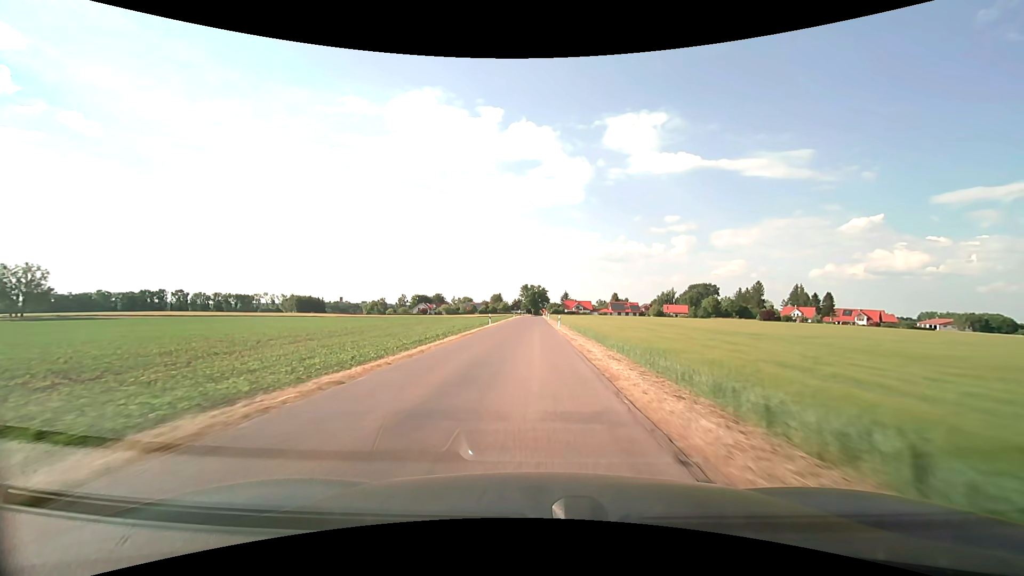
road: unclassified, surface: asphalt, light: Day
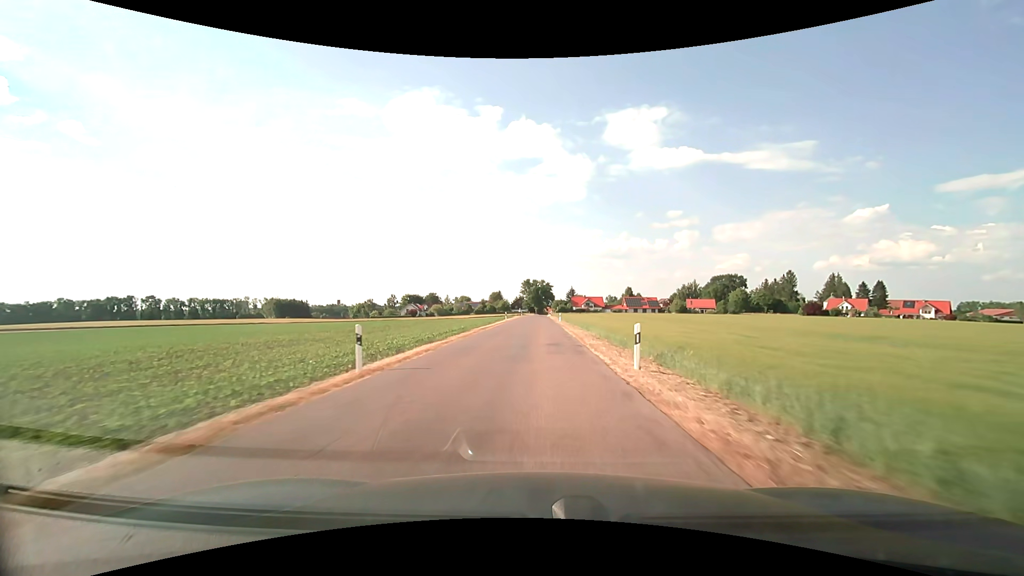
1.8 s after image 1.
(-0.2, +34.9) m; 0°
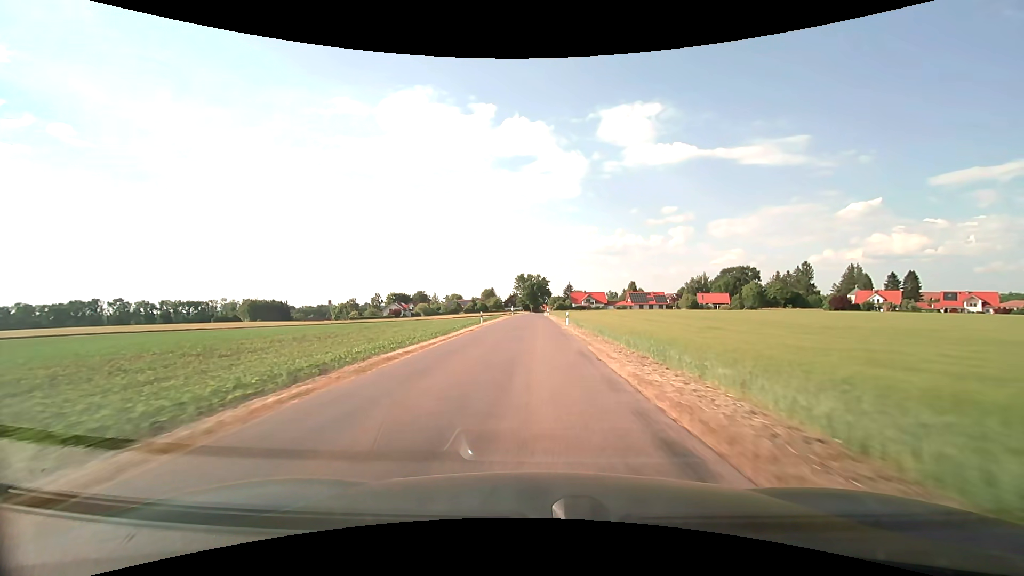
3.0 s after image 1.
(+0.1, +22.9) m; +1°
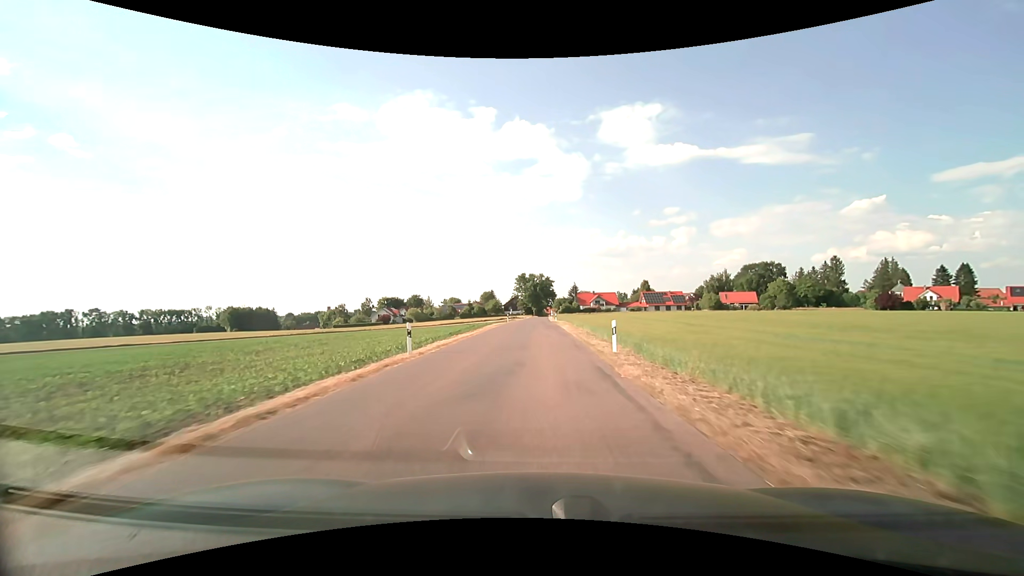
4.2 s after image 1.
(-0.1, +22.6) m; 0°
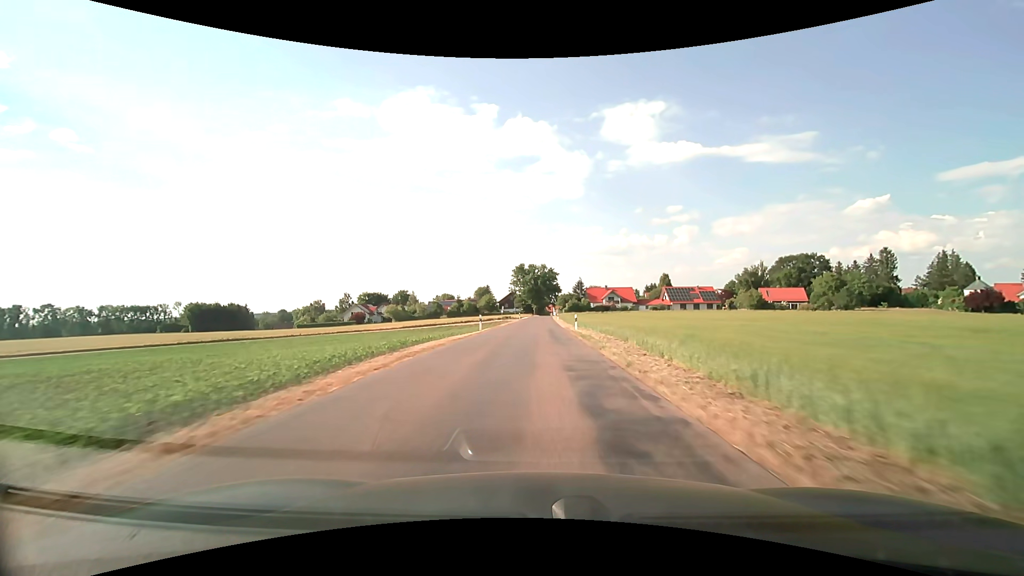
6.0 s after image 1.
(-0.1, +32.8) m; 0°
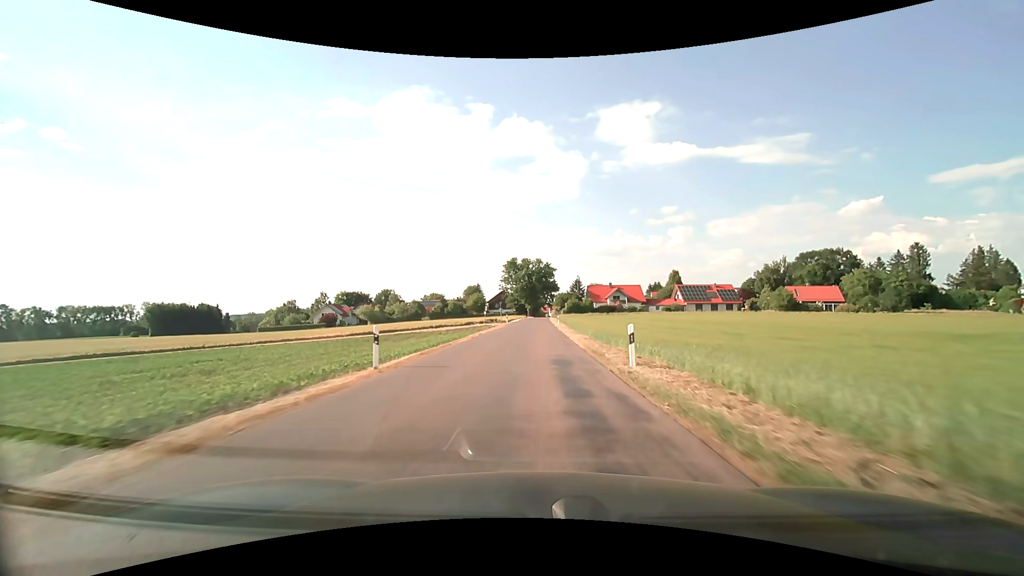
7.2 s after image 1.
(+0.1, +20.9) m; 0°
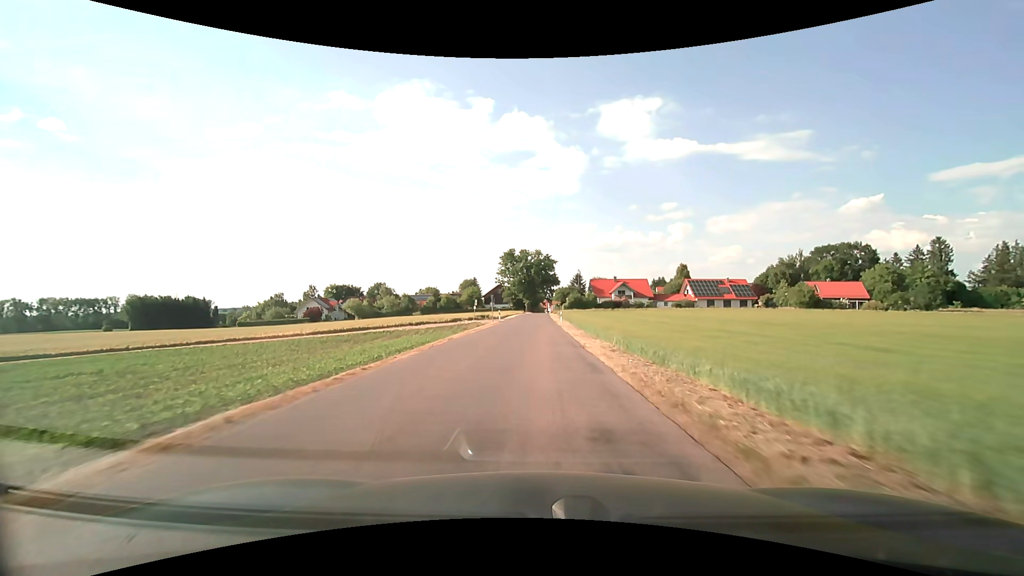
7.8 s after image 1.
(0.0, +10.2) m; 0°
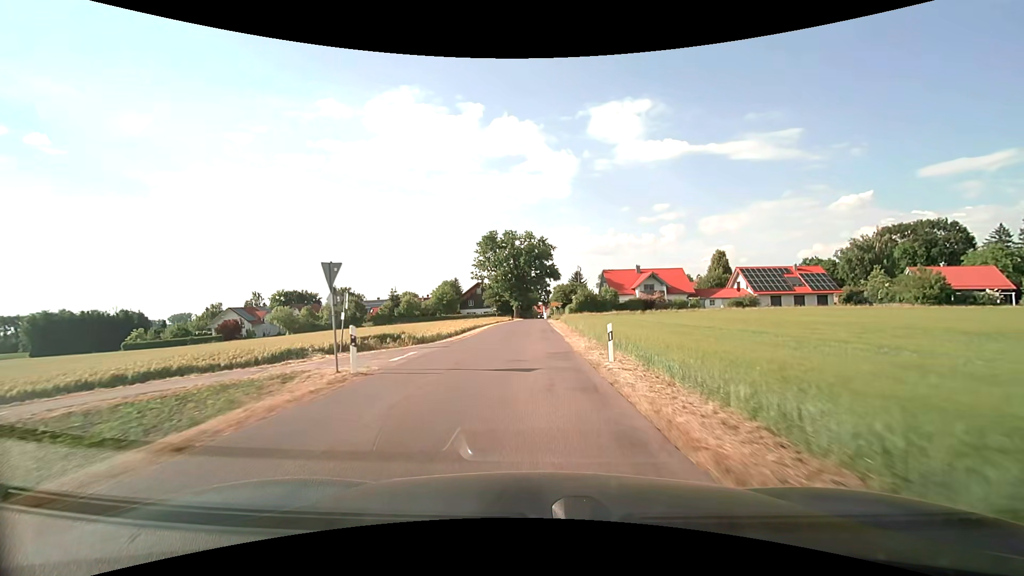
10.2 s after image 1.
(+0.2, +38.2) m; 0°
(0, +10) (0, +20) (0, +30) (0, +40) (0, +50) (0, +60) (0, +70) (+1, +80) (+1, +90) (+1, +100) m
